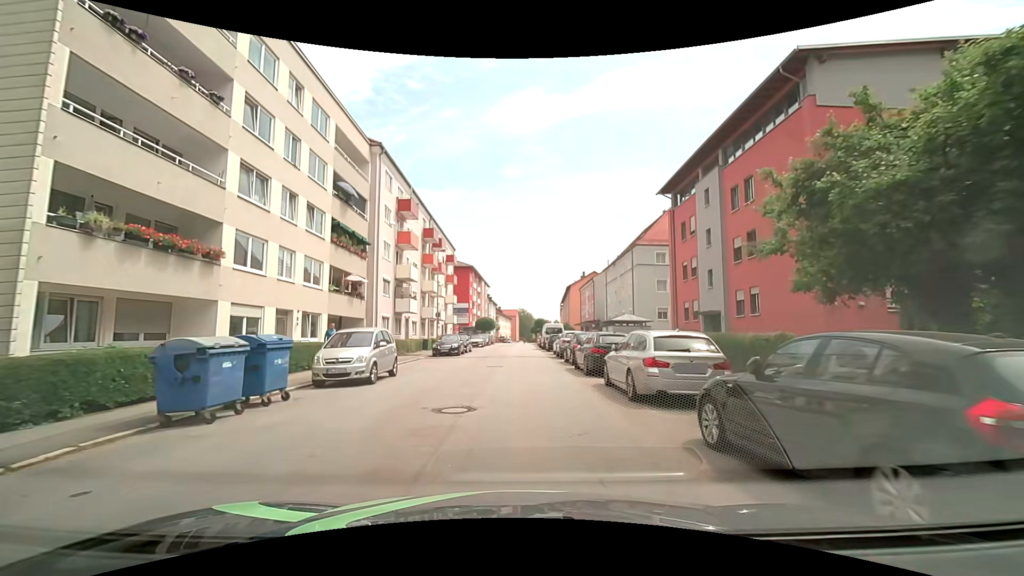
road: tertiary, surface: asphalt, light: Day
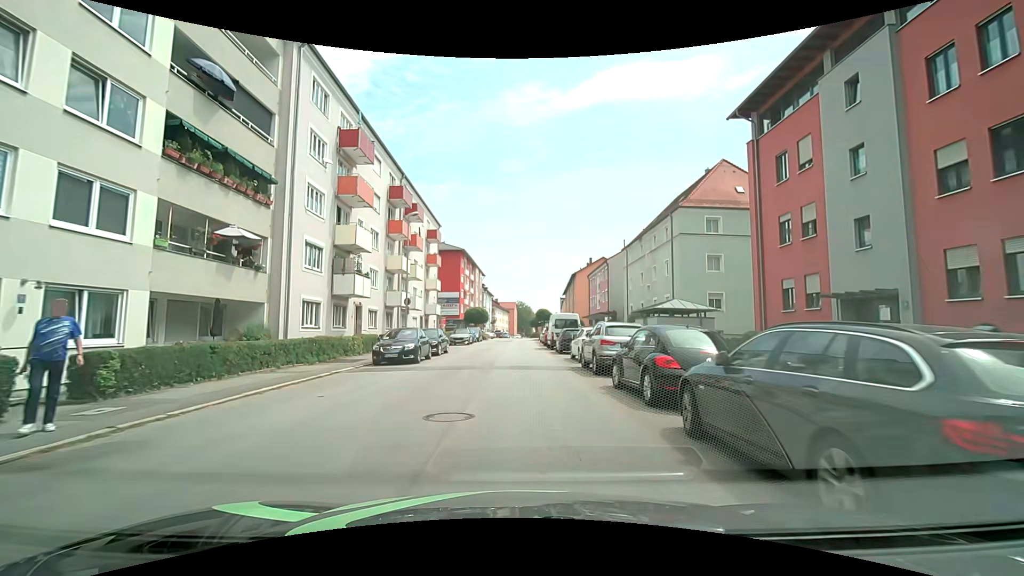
(0.0, +13.3) m; 0°
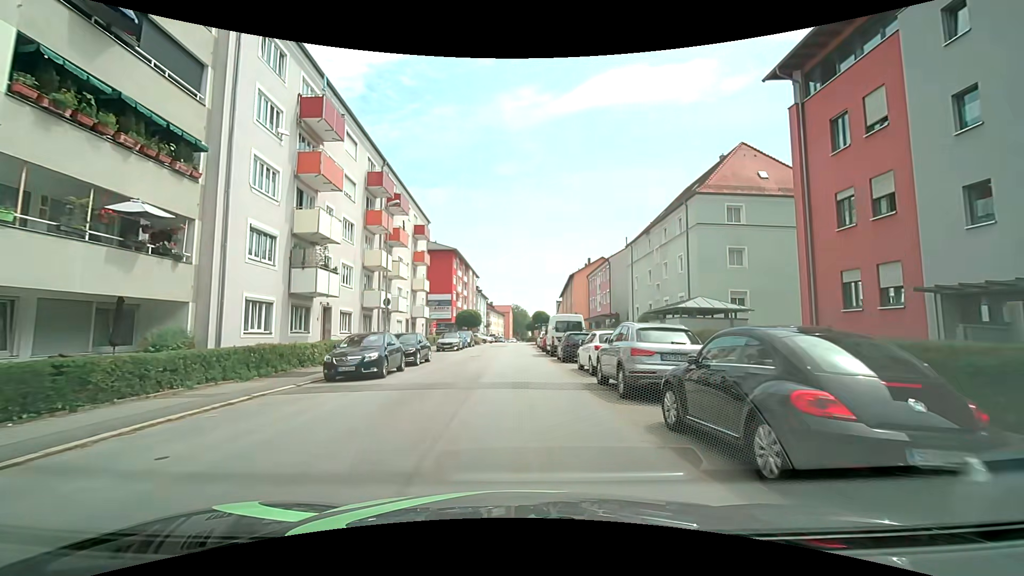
(0.0, +4.5) m; +1°
(0, +10) (0, +20) (0, +30) (0, +40) (0, +50) (0, +60) (0, +70) (0, +80) (0, +90) (0, +100) m
